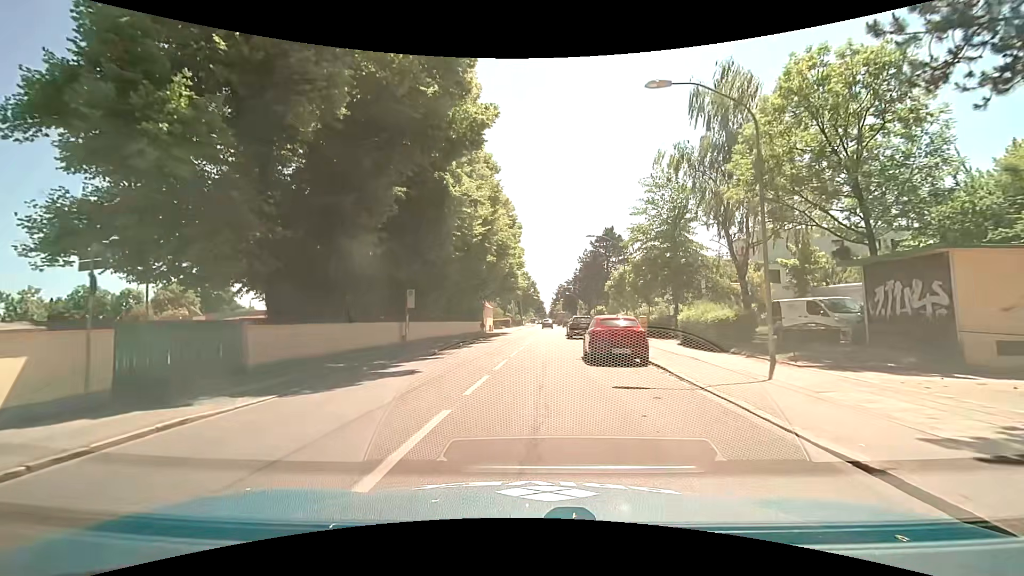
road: secondary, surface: asphalt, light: Day
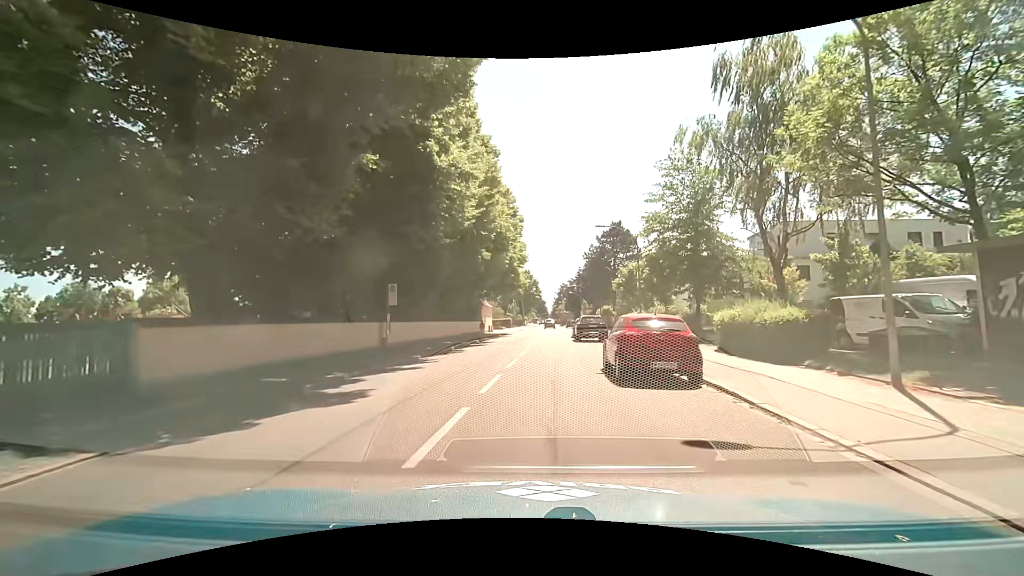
(0.0, +4.4) m; -1°
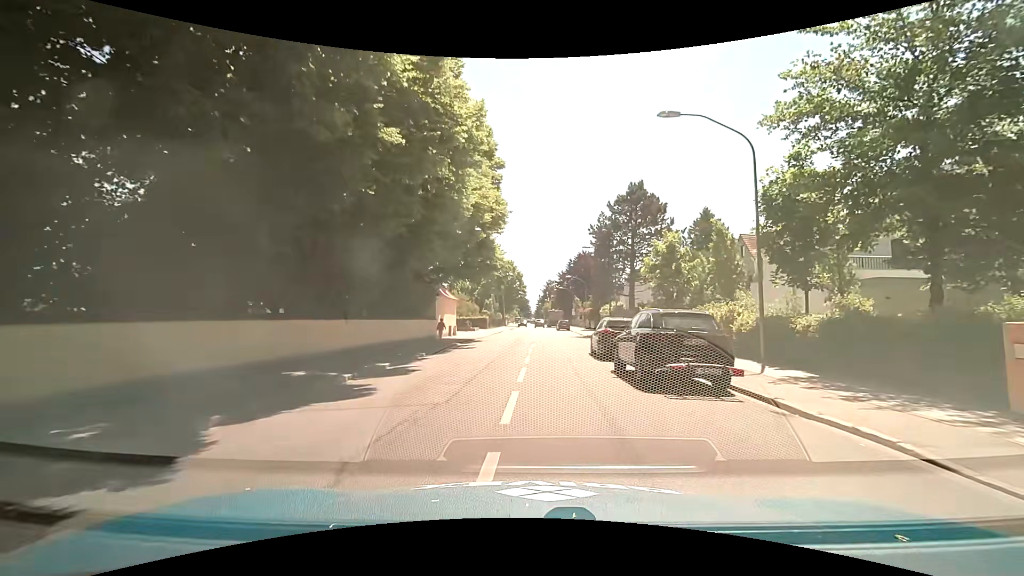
(+0.4, +20.5) m; +2°
(0, +10) (+1, +20) (+1, +30) (+1, +40) (+2, +50) (+2, +60) (+2, +70) (+2, +80) (+2, +90) (+2, +100) m
